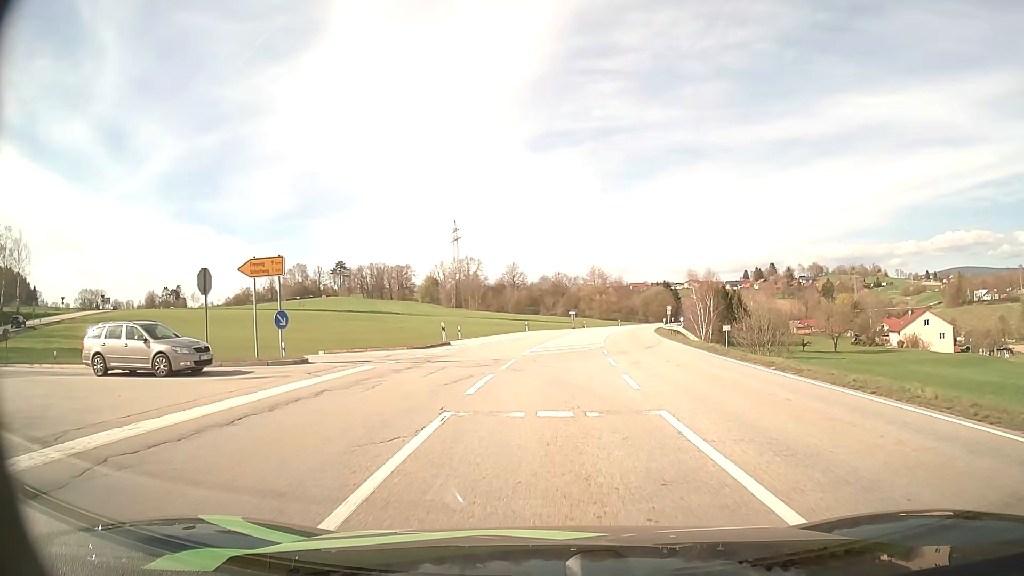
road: secondary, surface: asphalt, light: Day
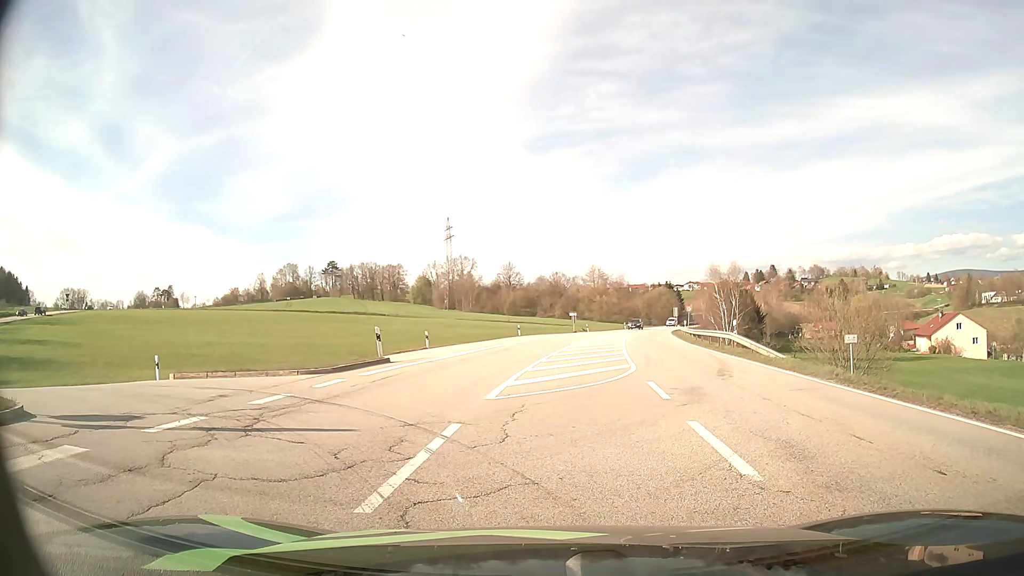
(0.0, +12.3) m; 0°
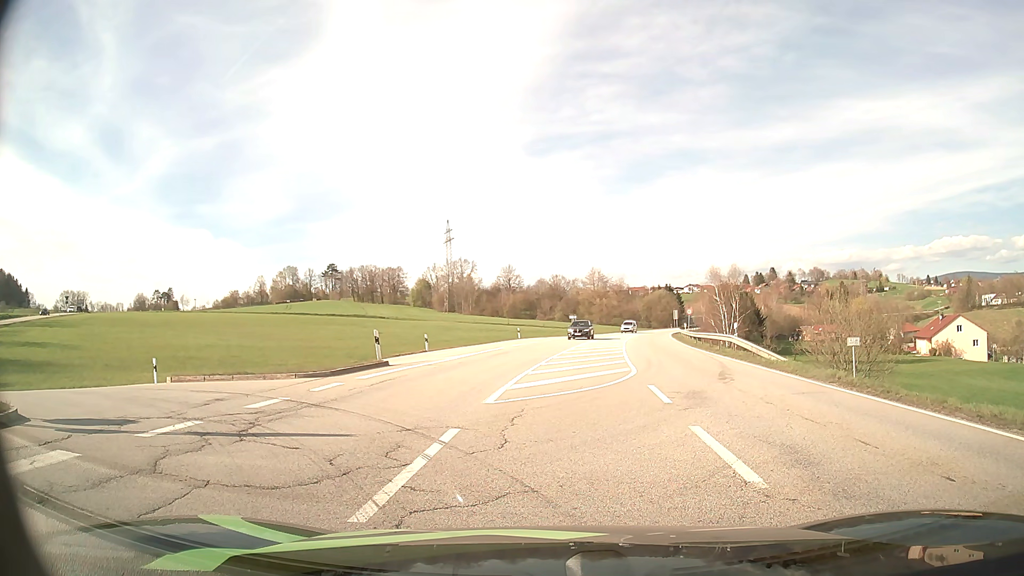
(0.0, +0.3) m; 0°
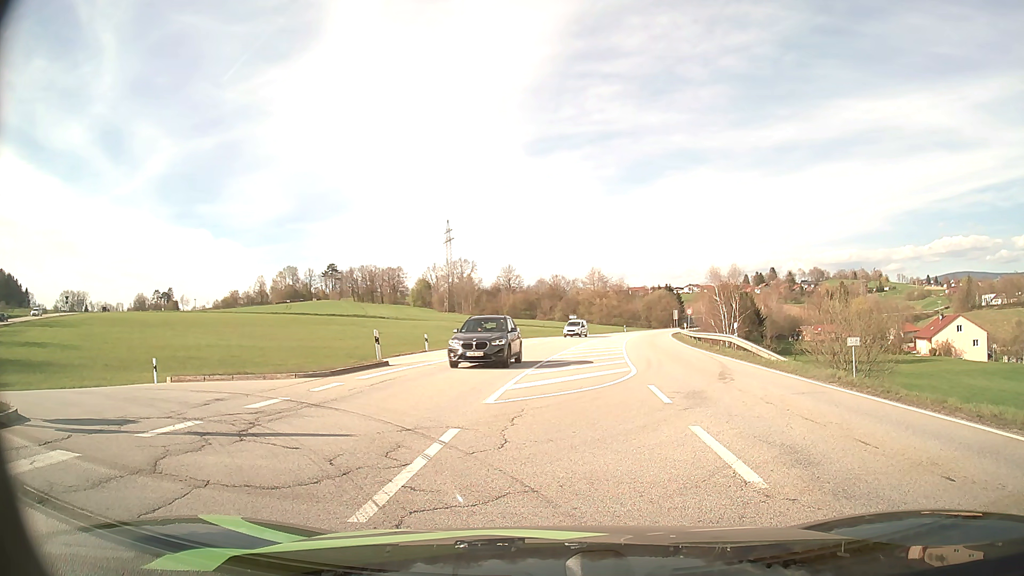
(0.0, 0.0) m; 0°
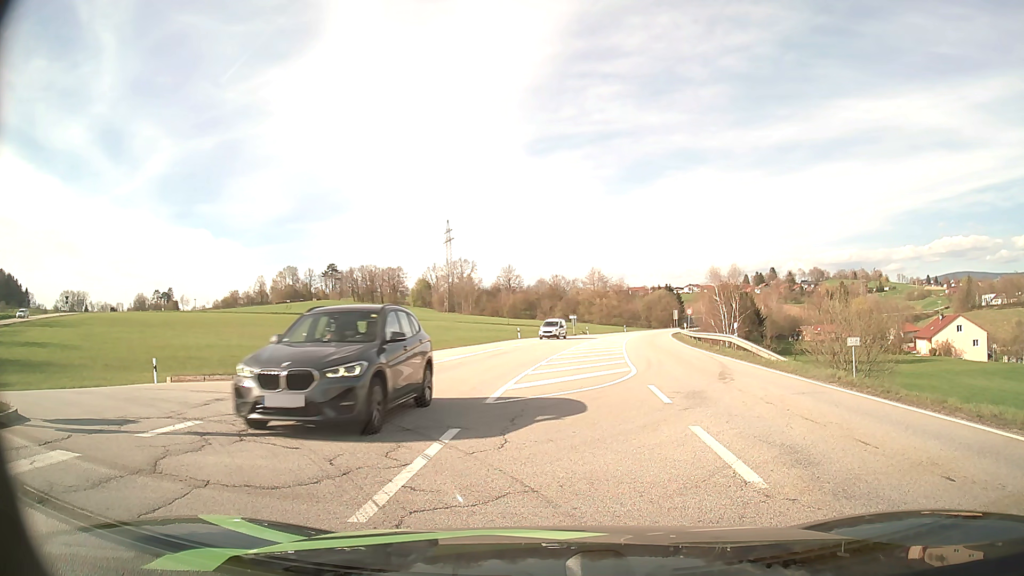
(0.0, 0.0) m; 0°
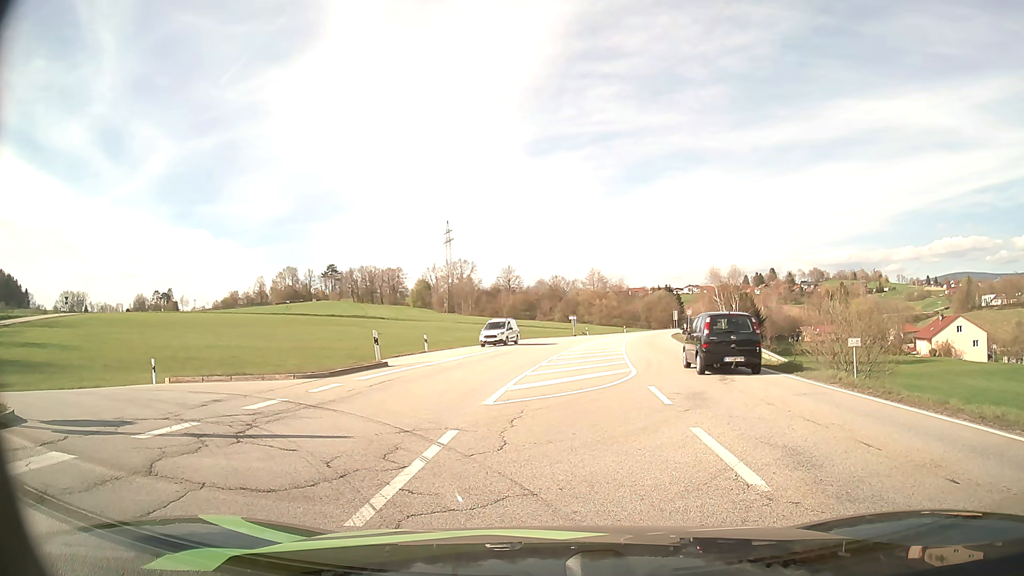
(0.0, 0.0) m; 0°
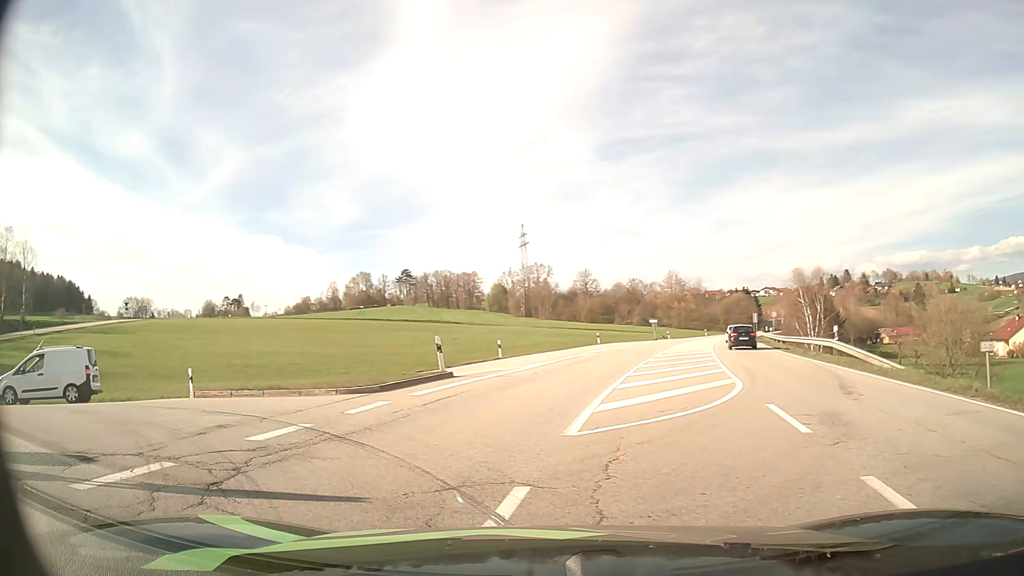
(0.0, +3.0) m; -5°
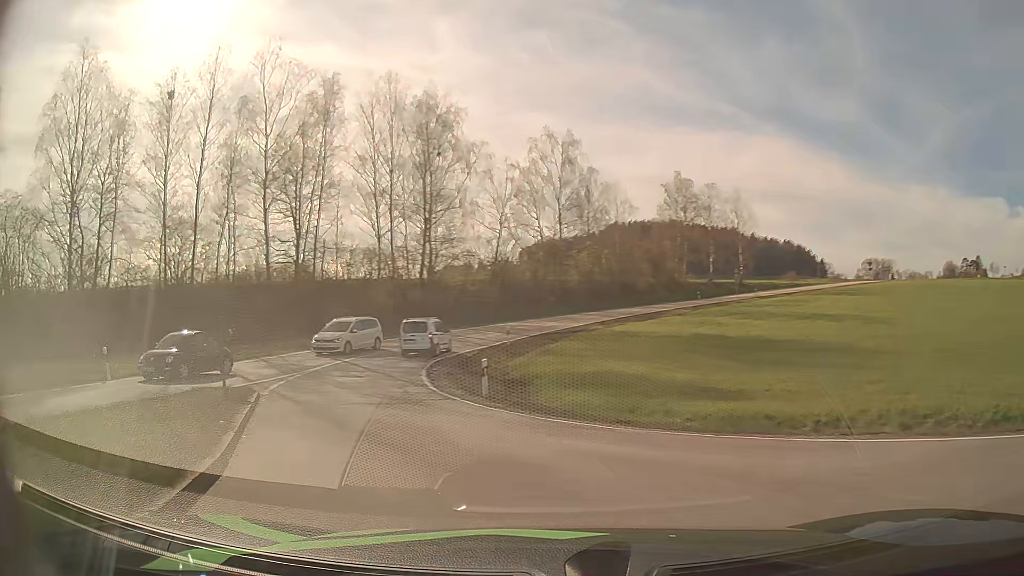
(-7.3, +10.7) m; -62°
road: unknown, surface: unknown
(-2, +10) (-5, +19) (-7, +29) (-7, +39) (-5, +49) (-1, +58) (+5, +66) (+11, +74) (+17, +82) (+23, +90) m
